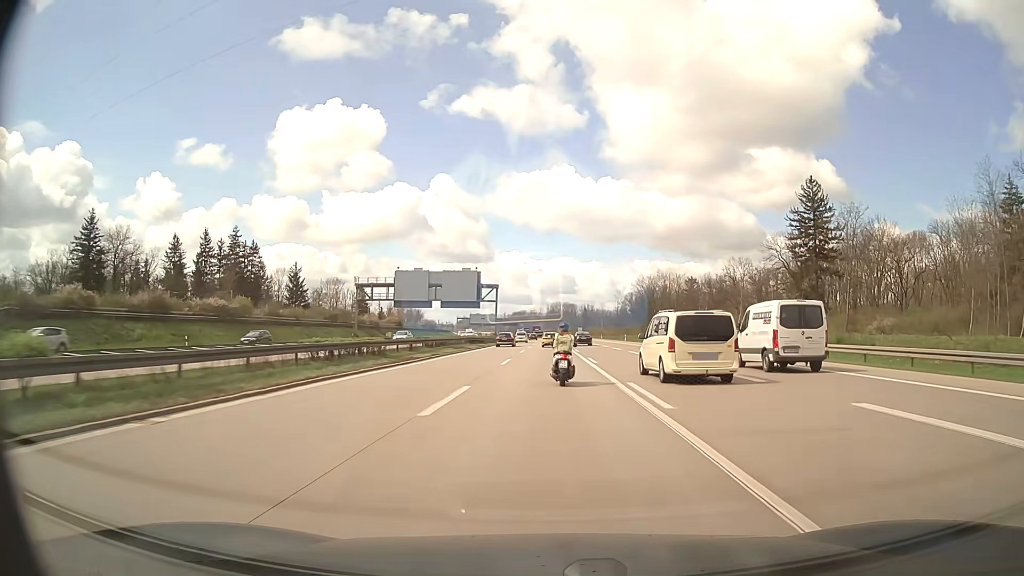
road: motorway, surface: asphalt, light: Day
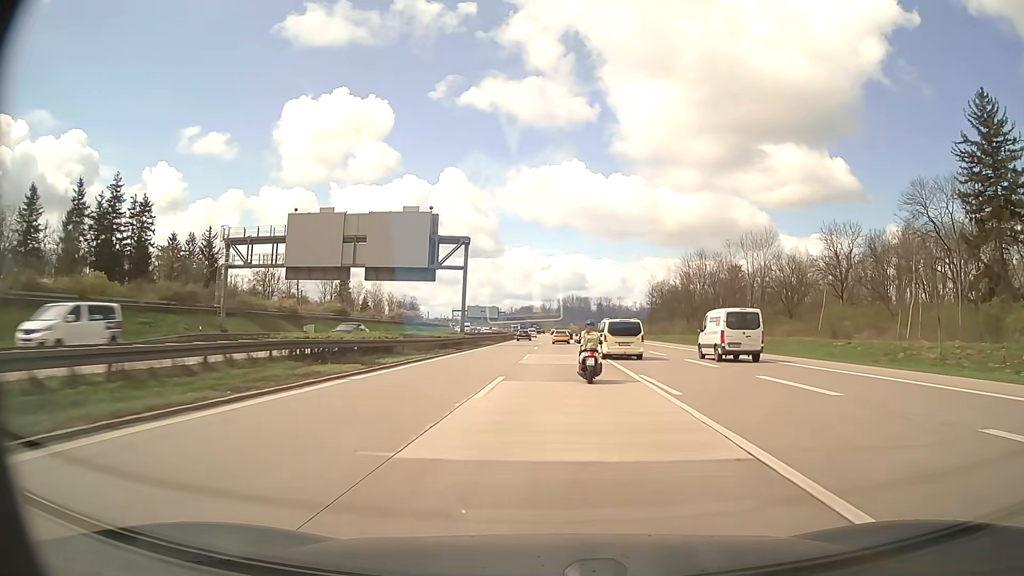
(-0.2, +51.8) m; -1°
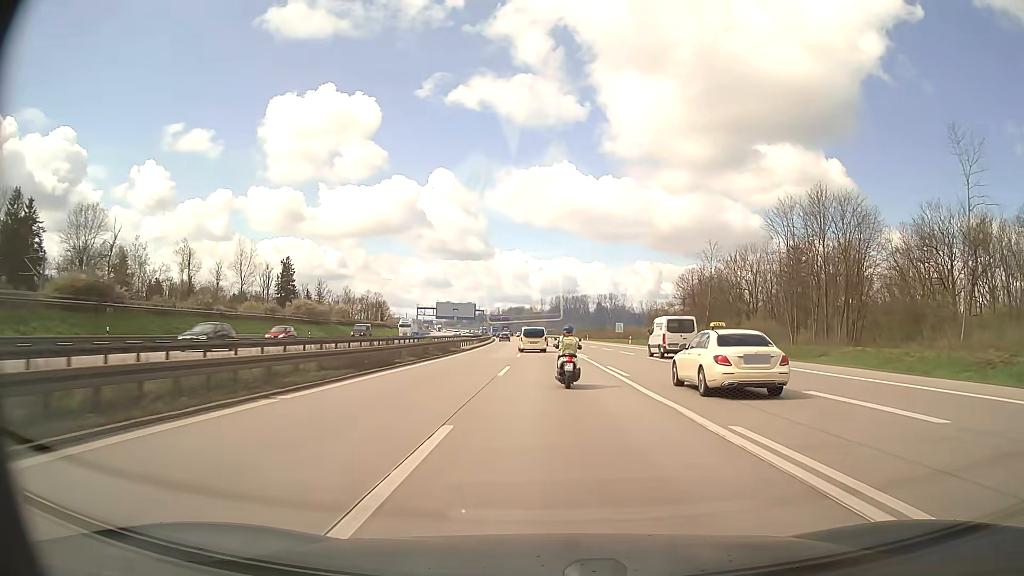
(+0.4, +65.0) m; +1°
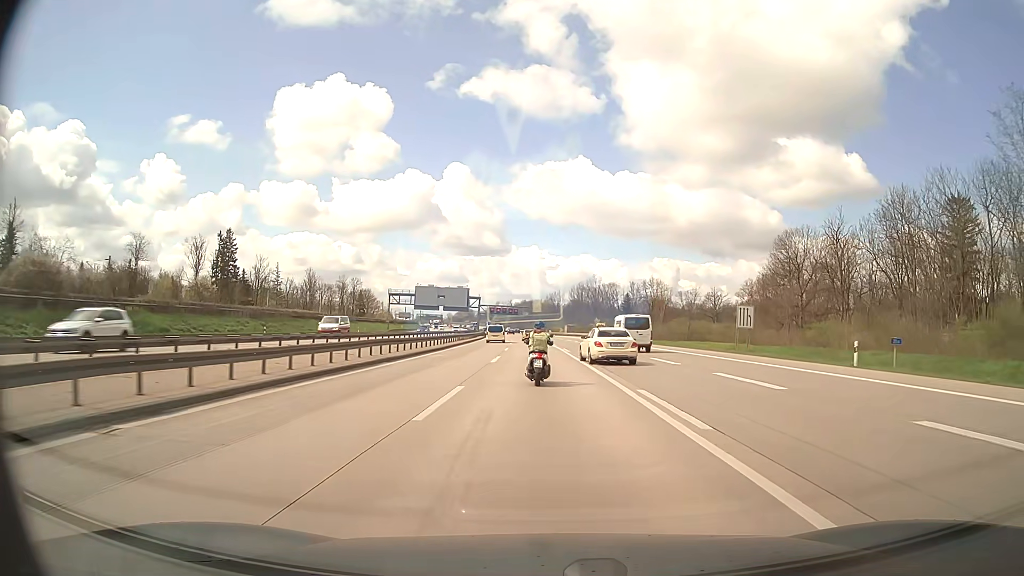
(-0.8, +66.2) m; -1°
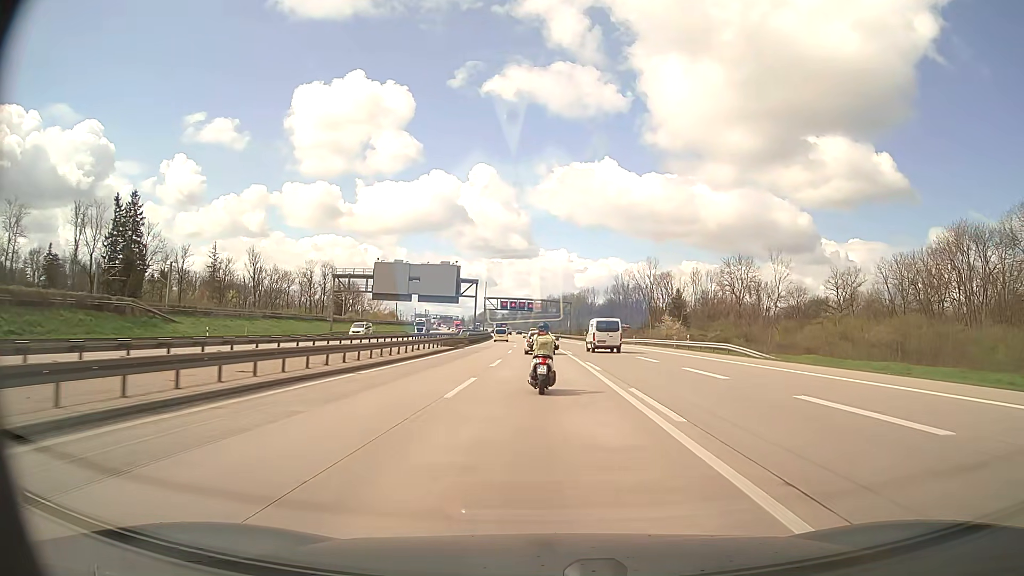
(-1.6, +67.2) m; -3°
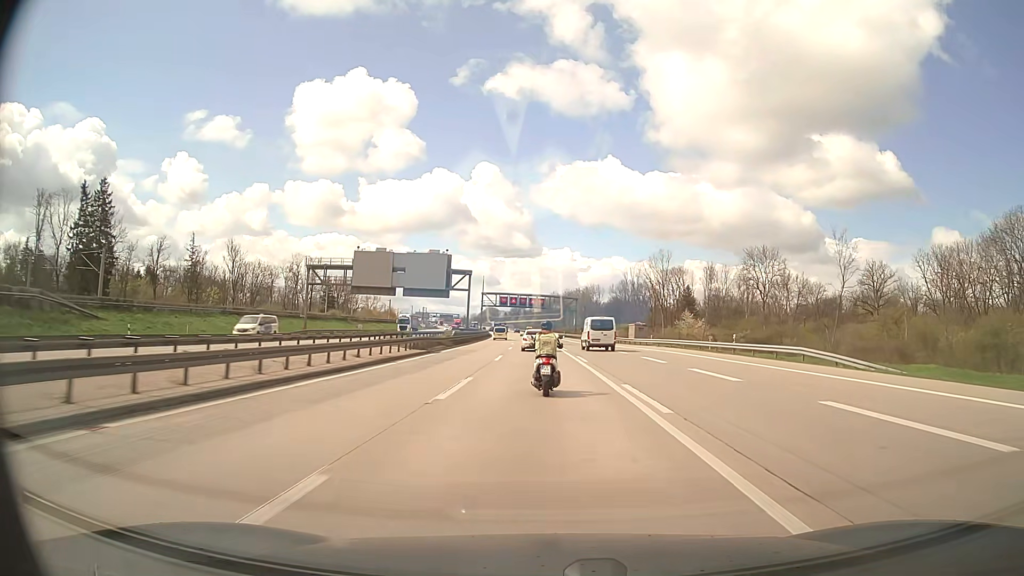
(0.0, +13.8) m; 0°
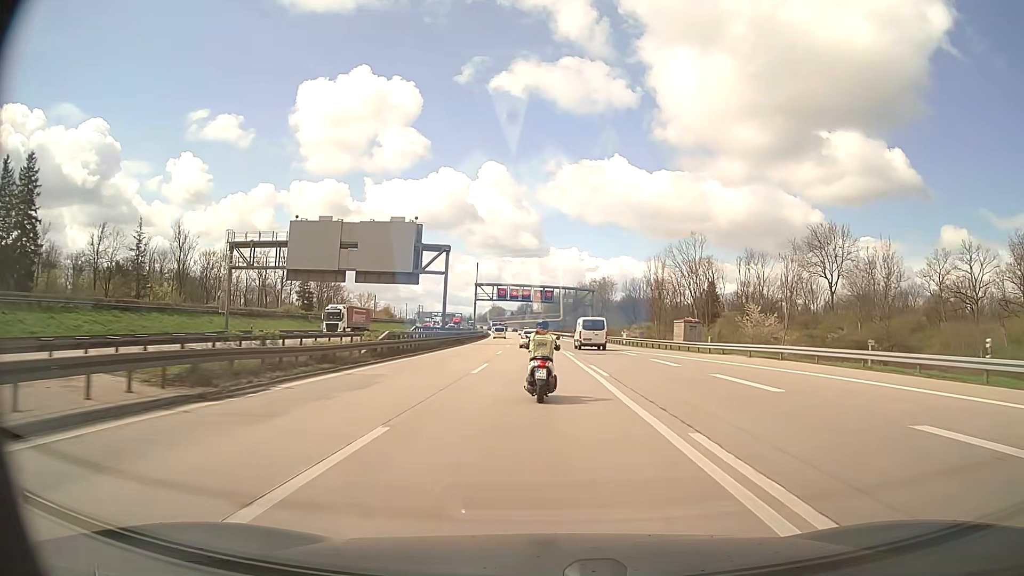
(-0.1, +27.6) m; -1°
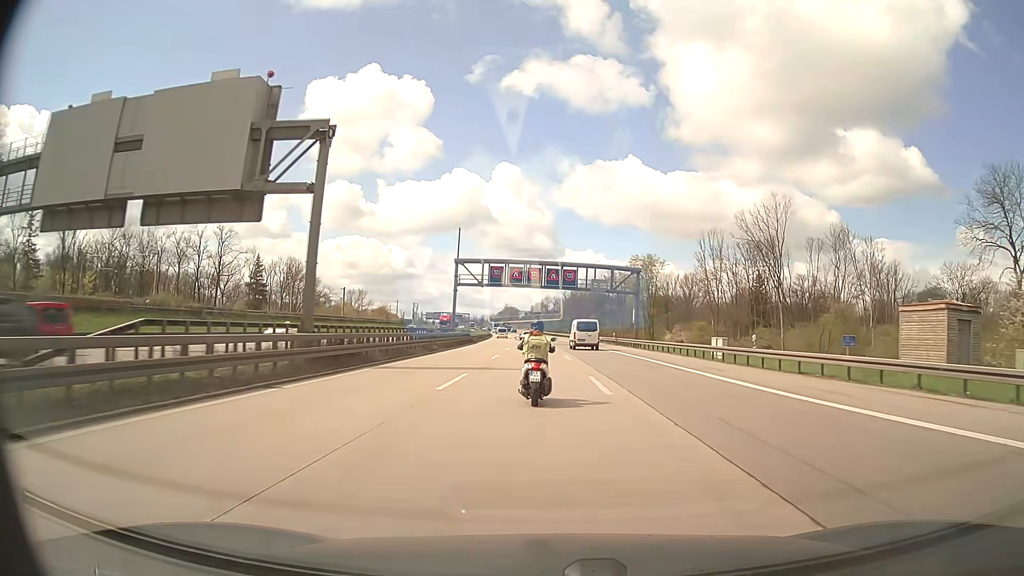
(-0.5, +40.6) m; -1°
(0, +10) (0, +20) (0, +30) (-1, +40) (-1, +50) (-1, +60) (-1, +70) (-2, +80) (-2, +90) (-2, +100) m
